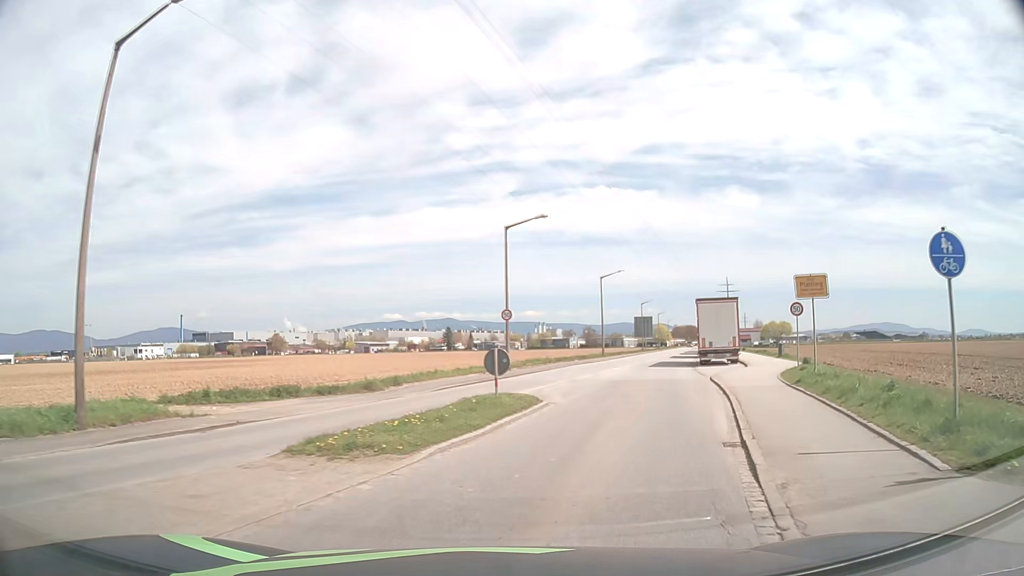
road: tertiary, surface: asphalt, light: Day
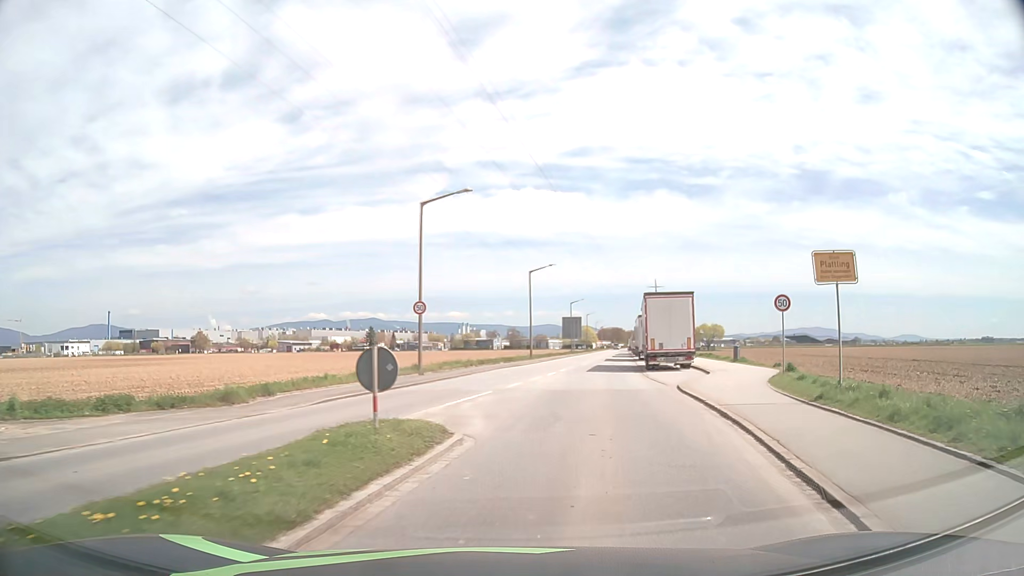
(+0.4, +6.0) m; +7°
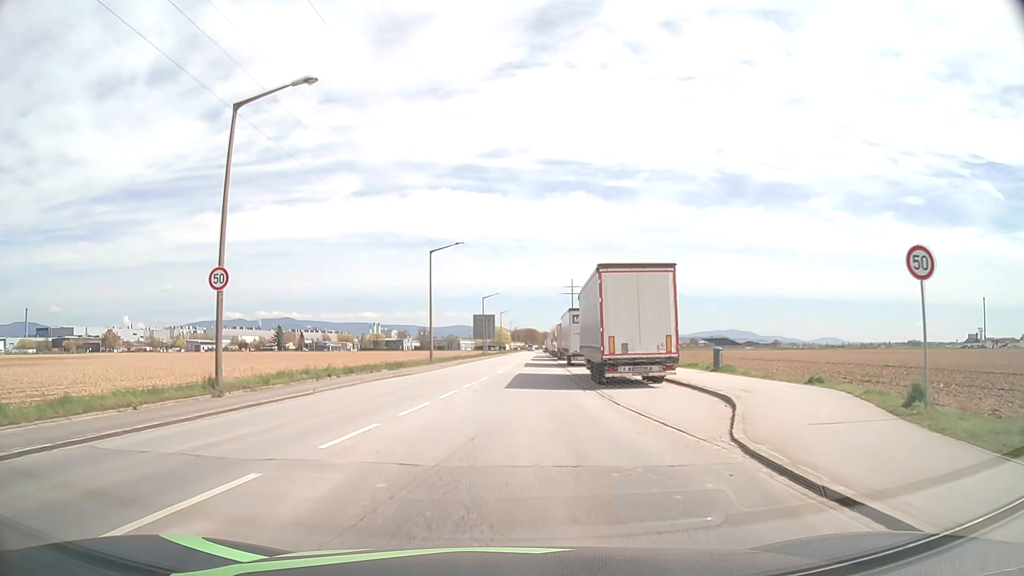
(+1.2, +13.0) m; +8°
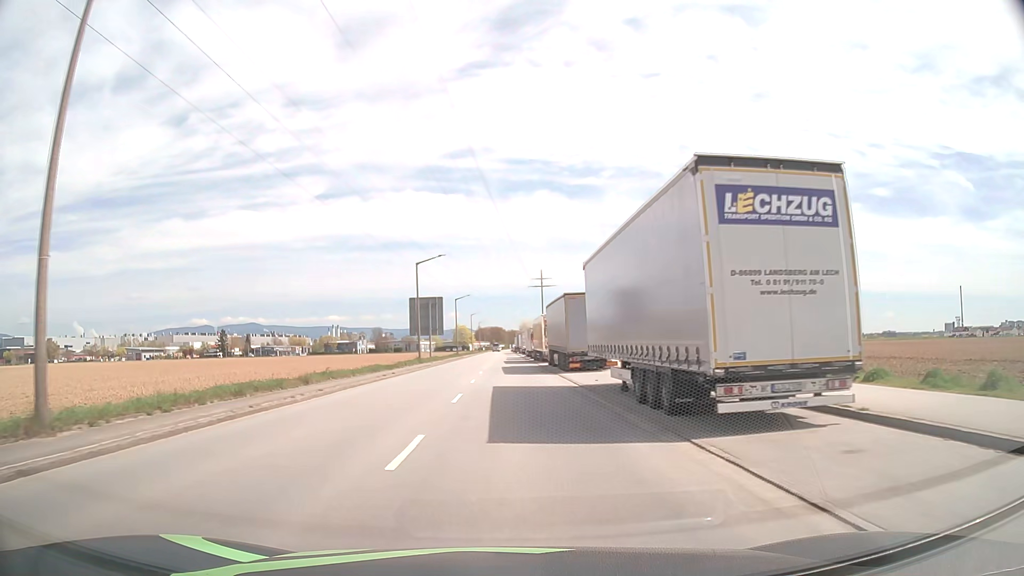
(+1.3, +37.8) m; +4°
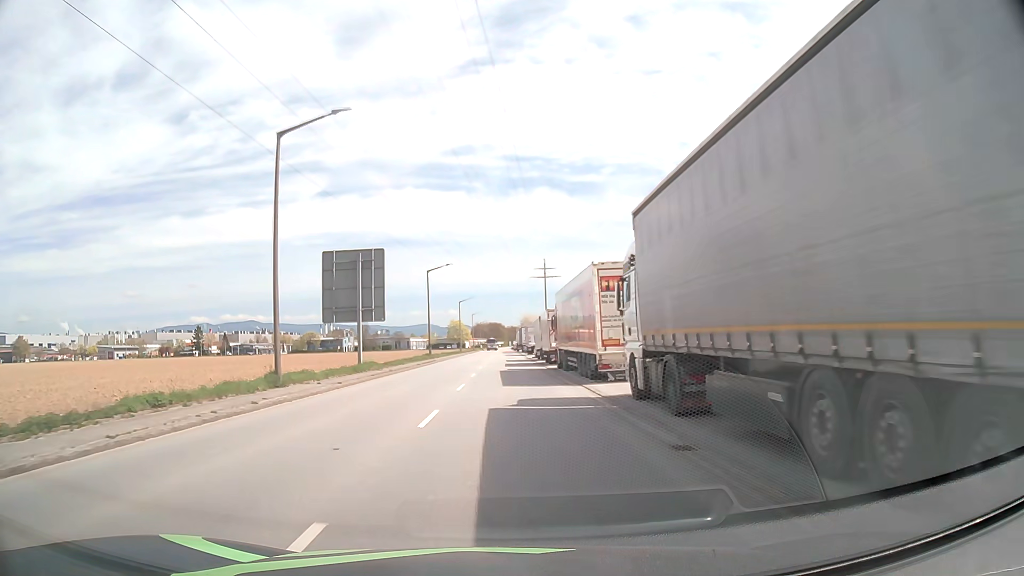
(-0.1, +32.4) m; 0°
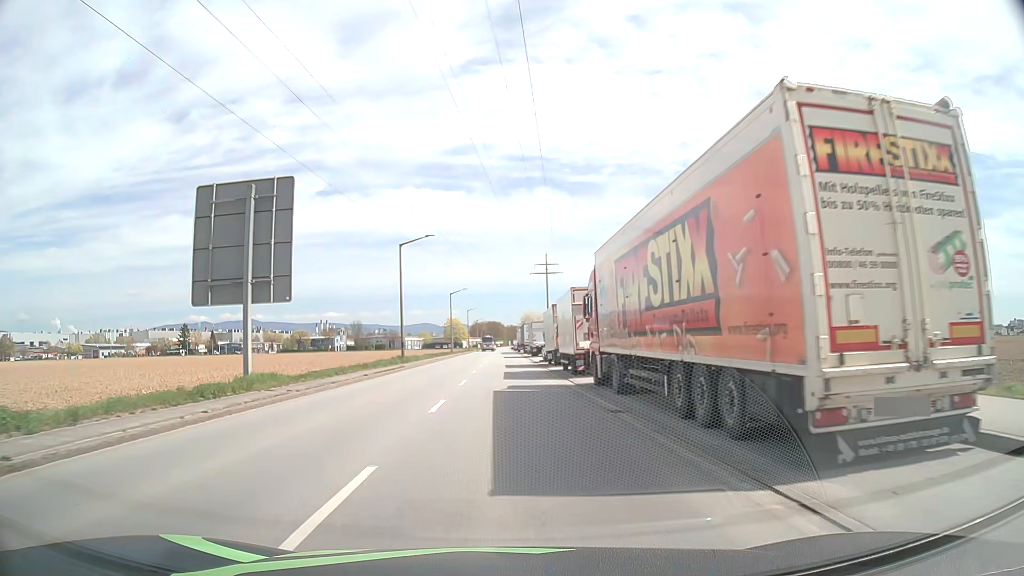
(-0.1, +15.7) m; 0°
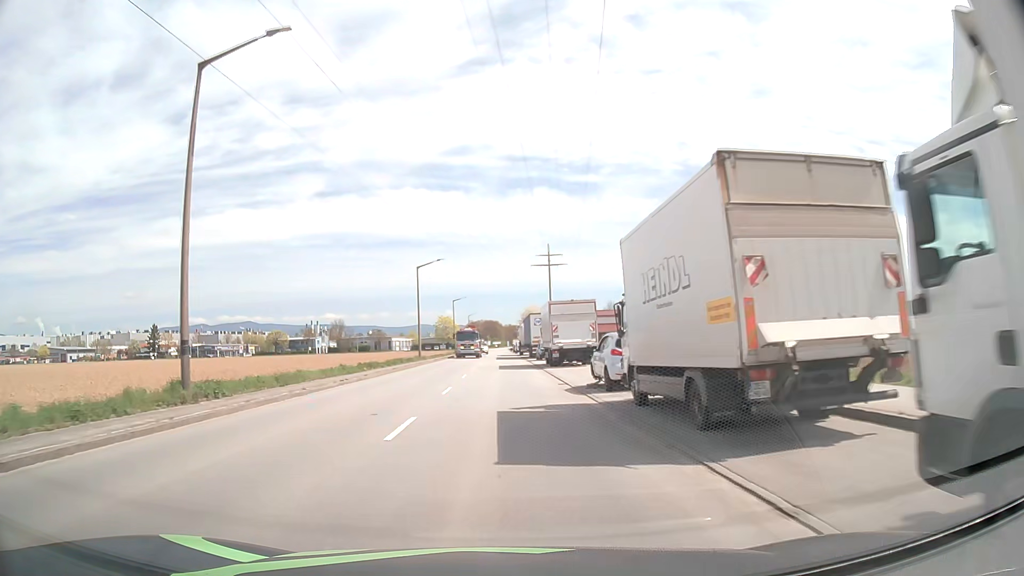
(+0.1, +30.9) m; 0°
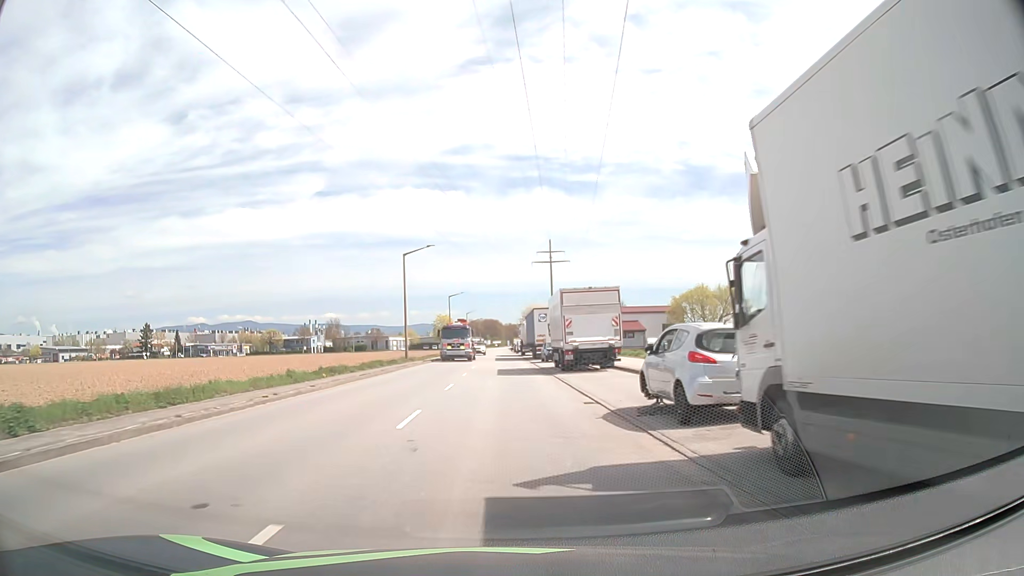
(0.0, +7.7) m; 0°
(0, +10) (0, +20) (0, +30) (0, +40) (0, +50) (0, +60) (-1, +70) (-1, +80) (-1, +90) (-1, +100) m
